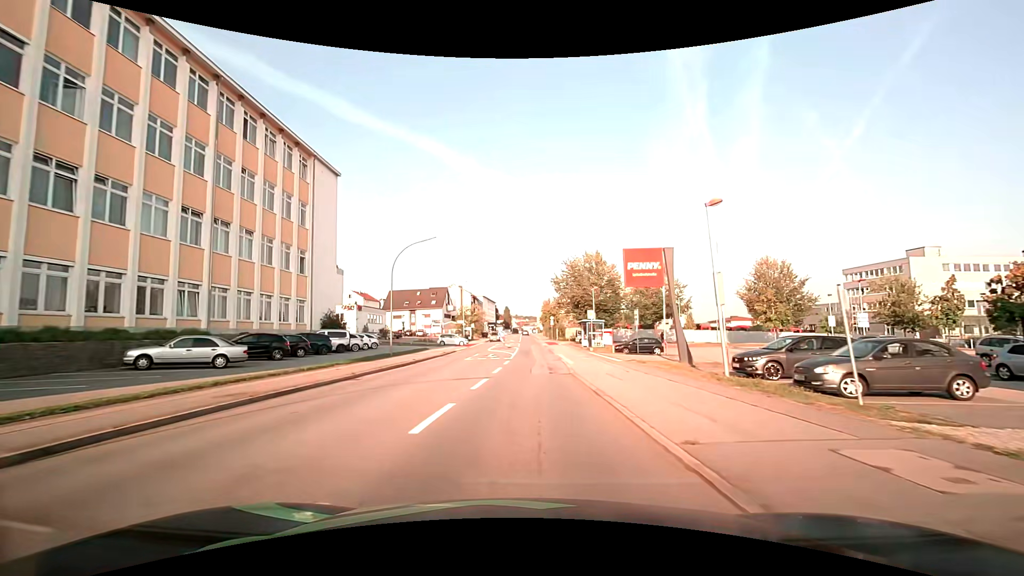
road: tertiary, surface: asphalt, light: Day
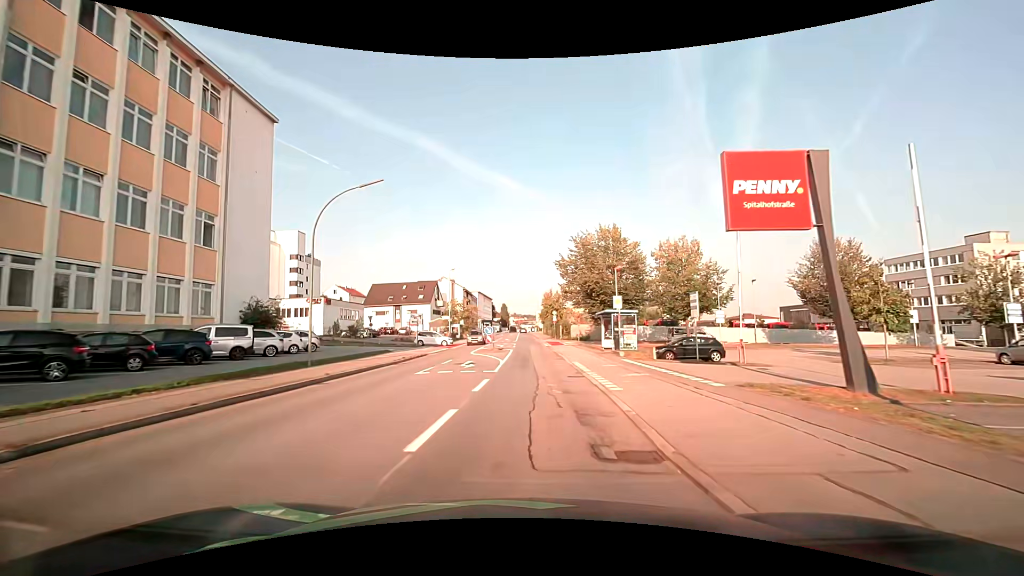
(0.0, +13.3) m; 0°
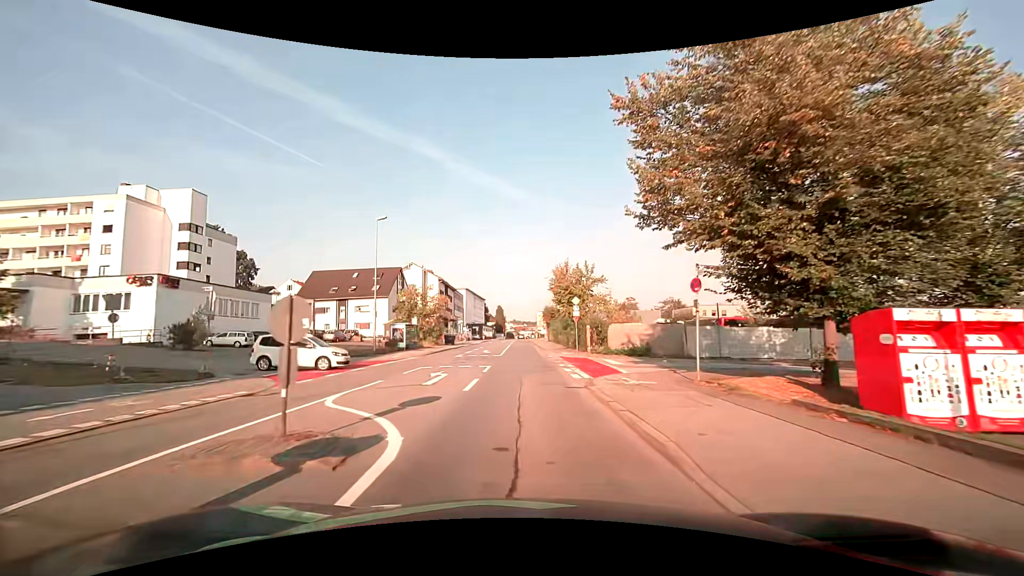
(+0.2, +33.1) m; 0°
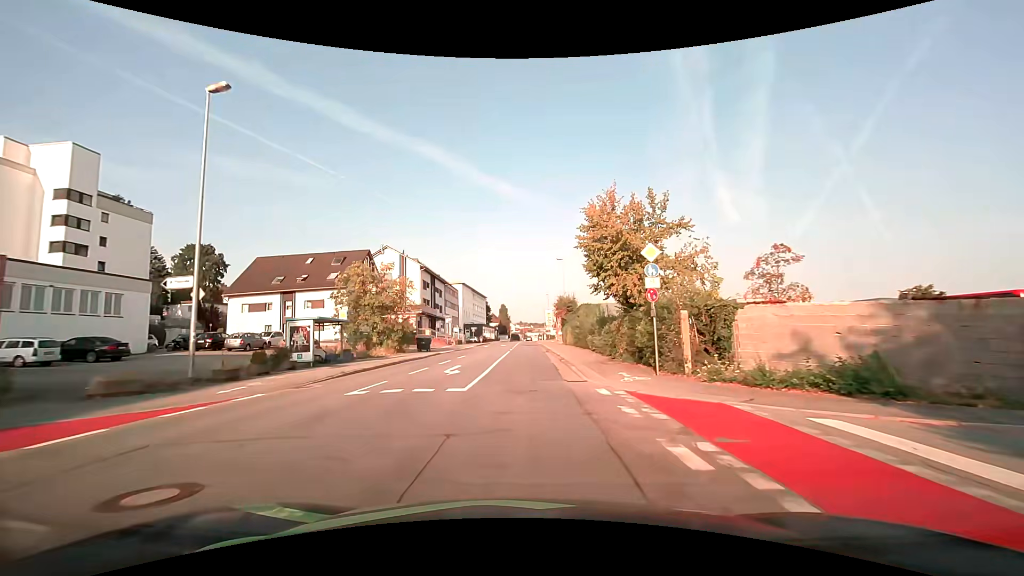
(0.0, +20.4) m; 0°
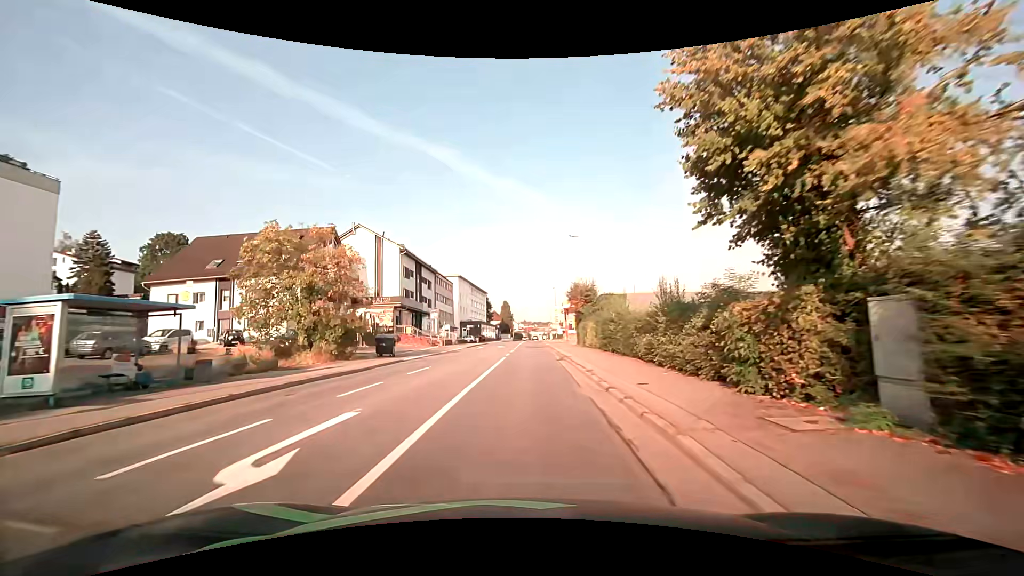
(-0.2, +13.4) m; -1°
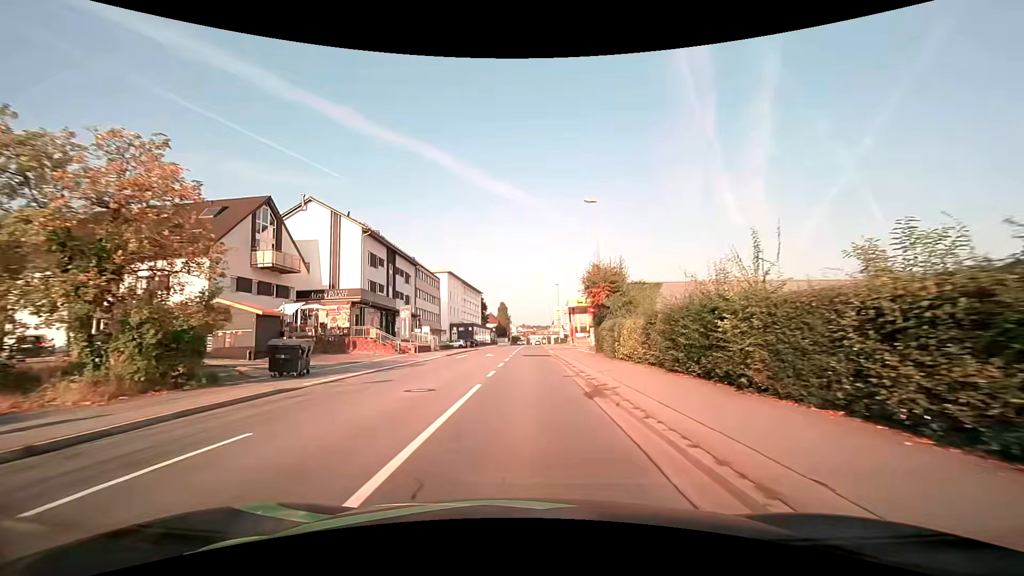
(-0.1, +13.0) m; 0°
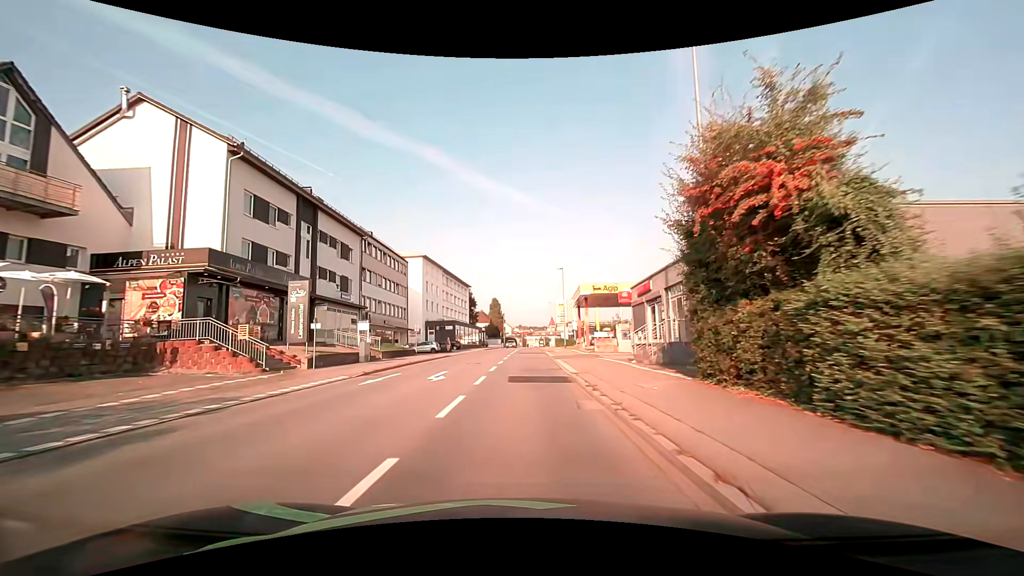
(-0.1, +20.3) m; 0°
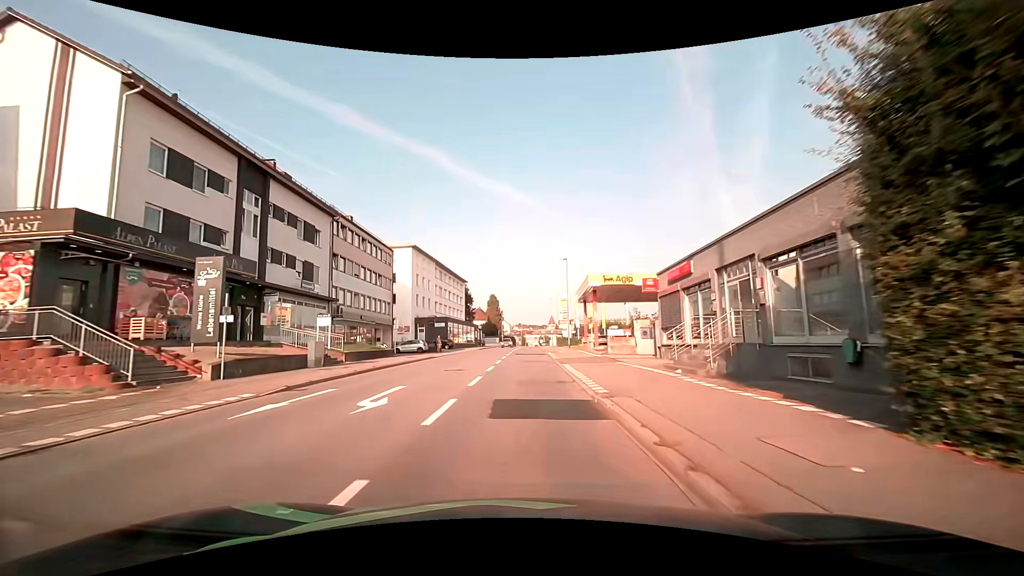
(0.0, +6.9) m; 0°
(0, +10) (0, +20) (0, +30) (0, +40) (0, +50) (0, +60) (0, +70) (0, +80) (0, +90) (0, +100) m
